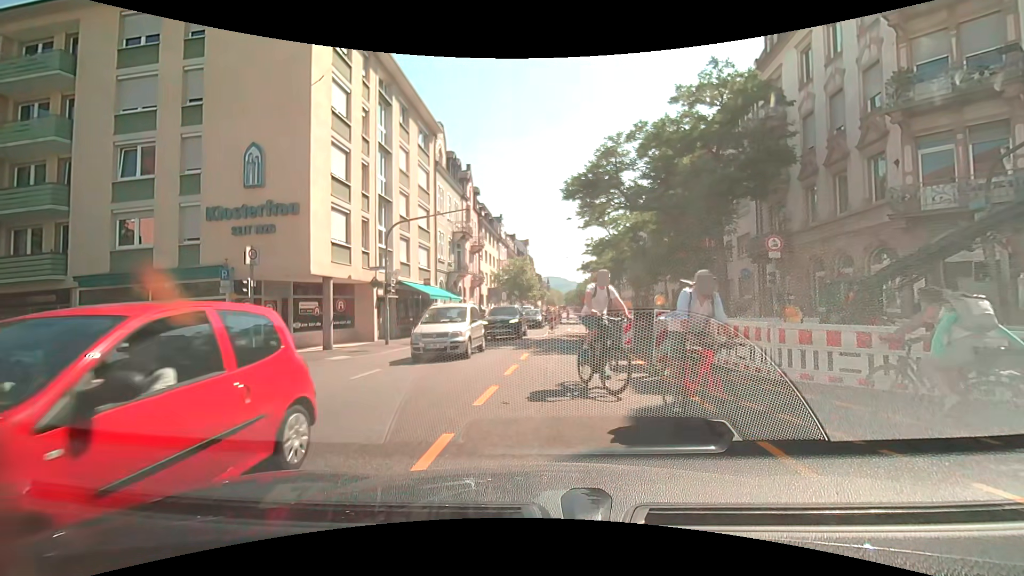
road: secondary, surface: asphalt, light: Day
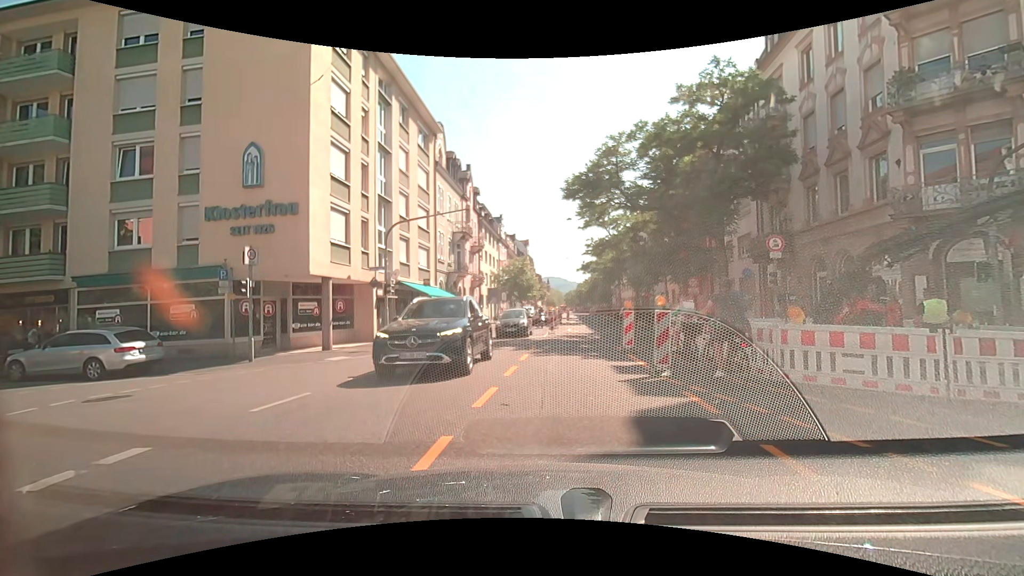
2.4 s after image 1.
(0.0, +0.2) m; 0°
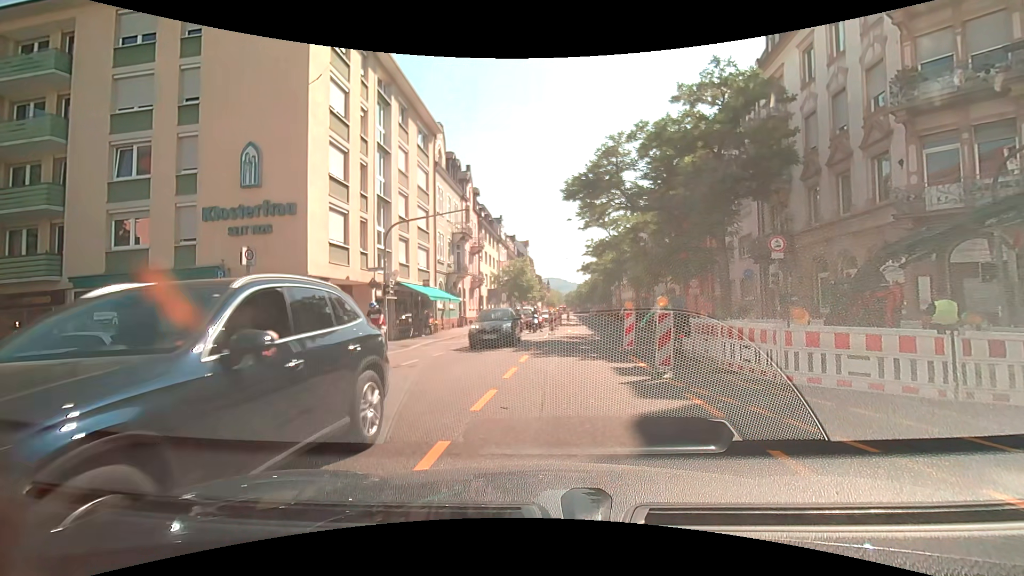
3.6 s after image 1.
(0.0, +0.1) m; 0°
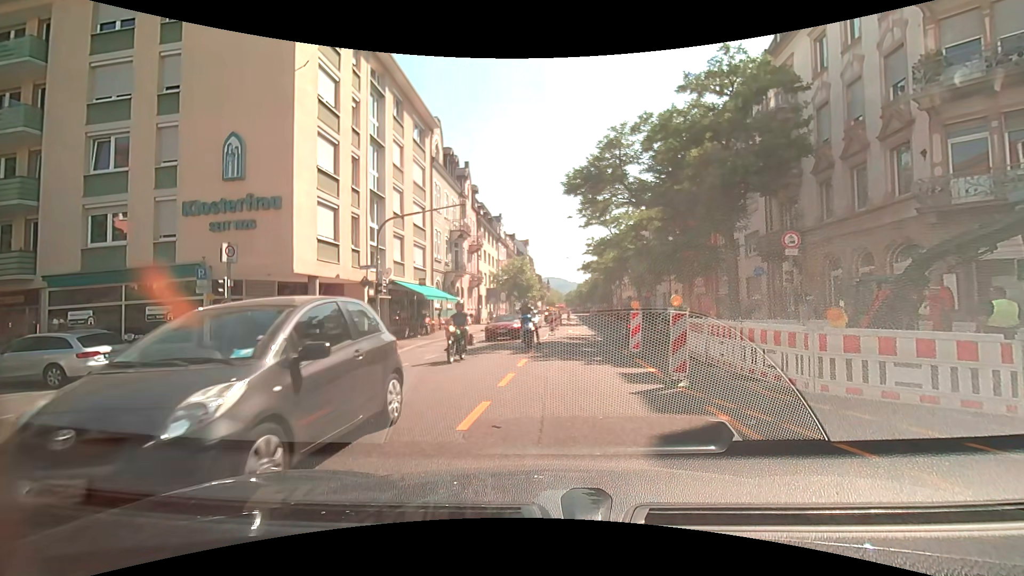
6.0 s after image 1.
(0.0, +1.0) m; 0°
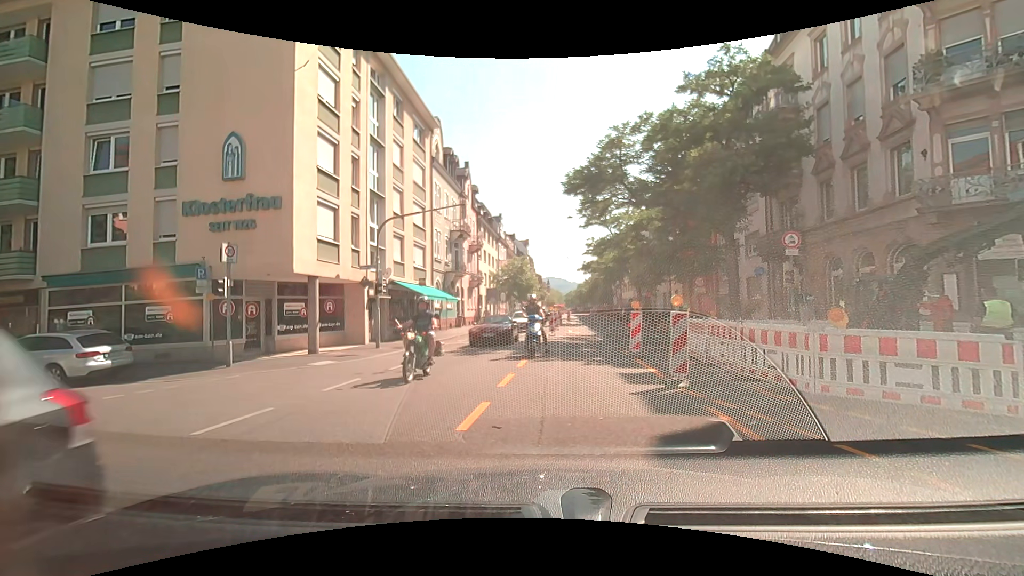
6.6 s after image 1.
(0.0, 0.0) m; 0°
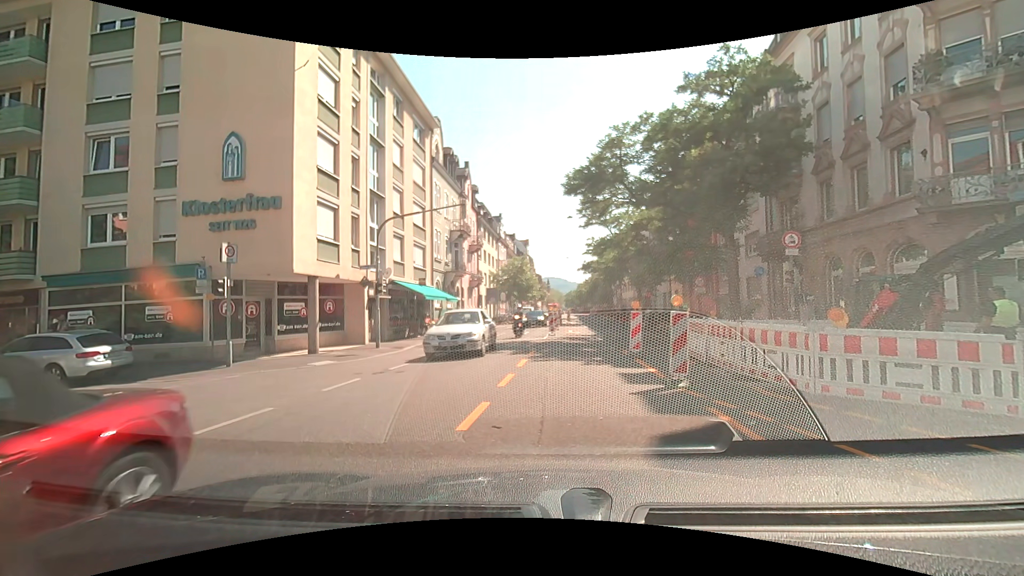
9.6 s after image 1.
(0.0, +0.1) m; 0°
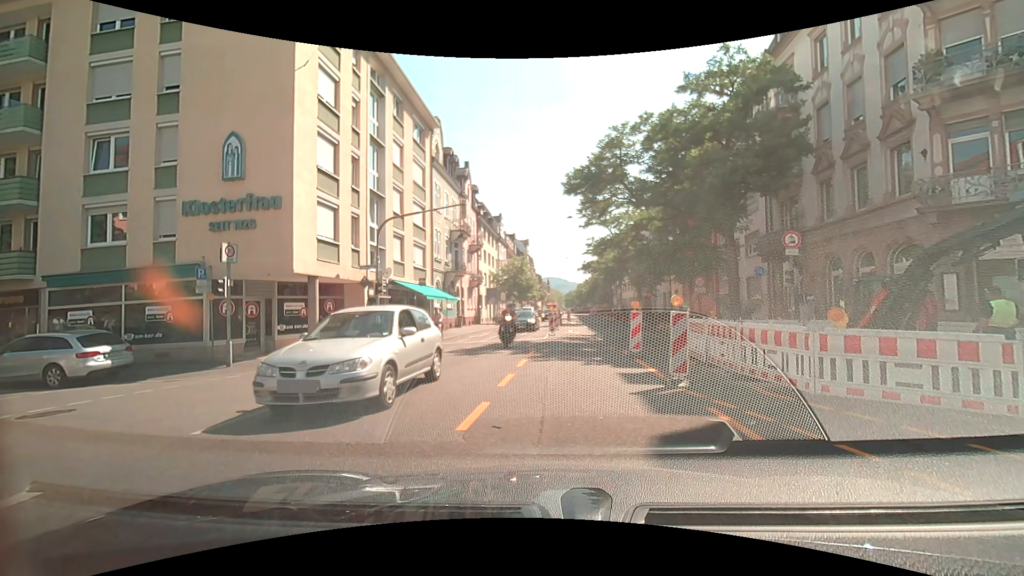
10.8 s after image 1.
(0.0, 0.0) m; 0°
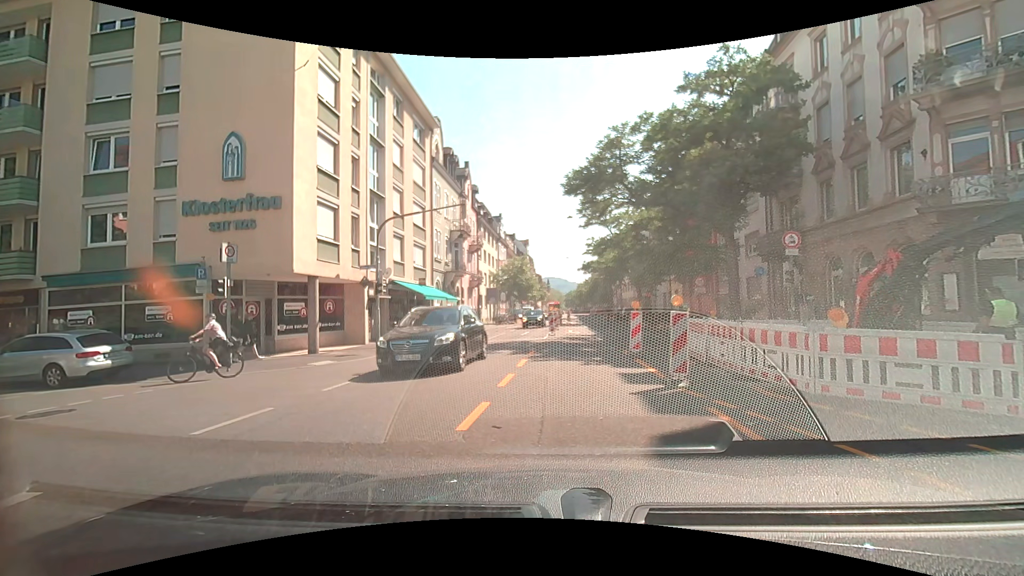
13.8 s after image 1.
(0.0, 0.0) m; 0°
